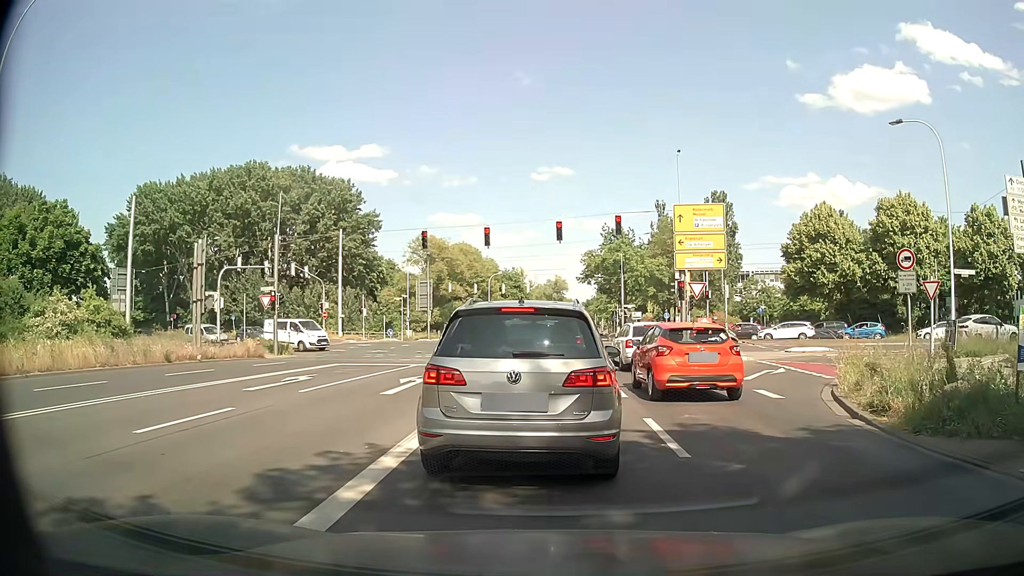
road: secondary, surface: asphalt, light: Day
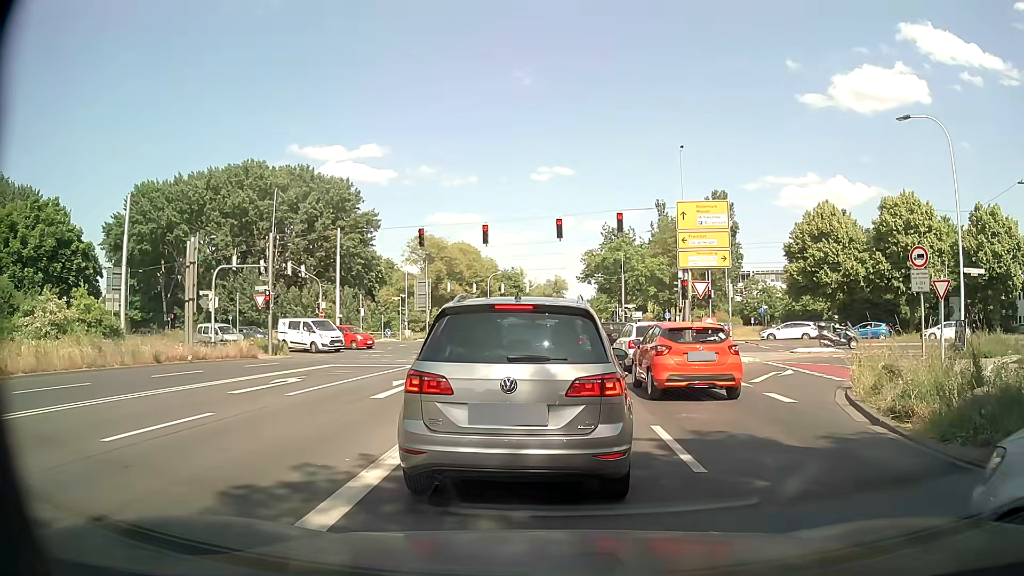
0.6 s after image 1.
(0.0, +0.7) m; 0°
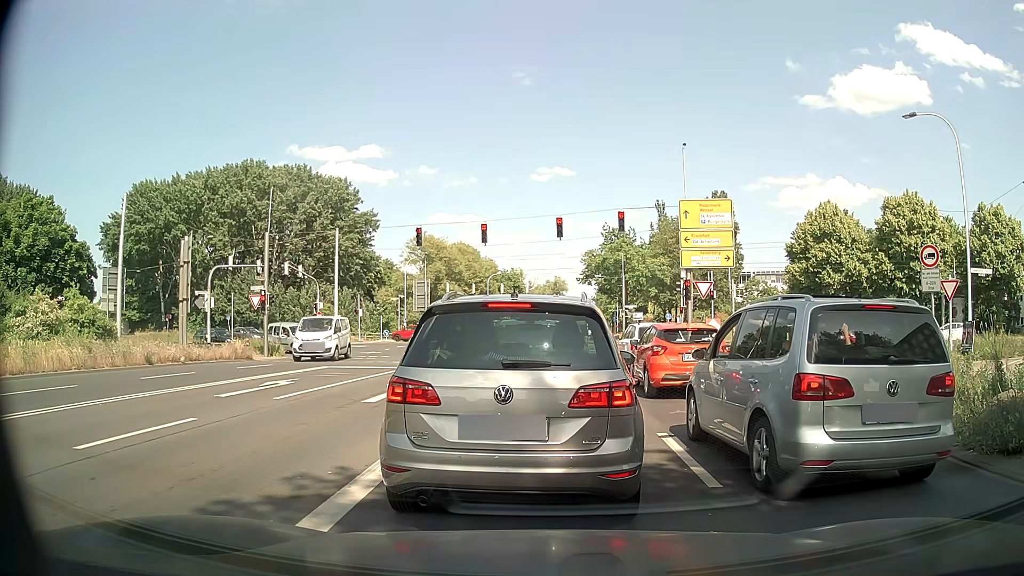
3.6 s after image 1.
(0.0, +0.6) m; 0°
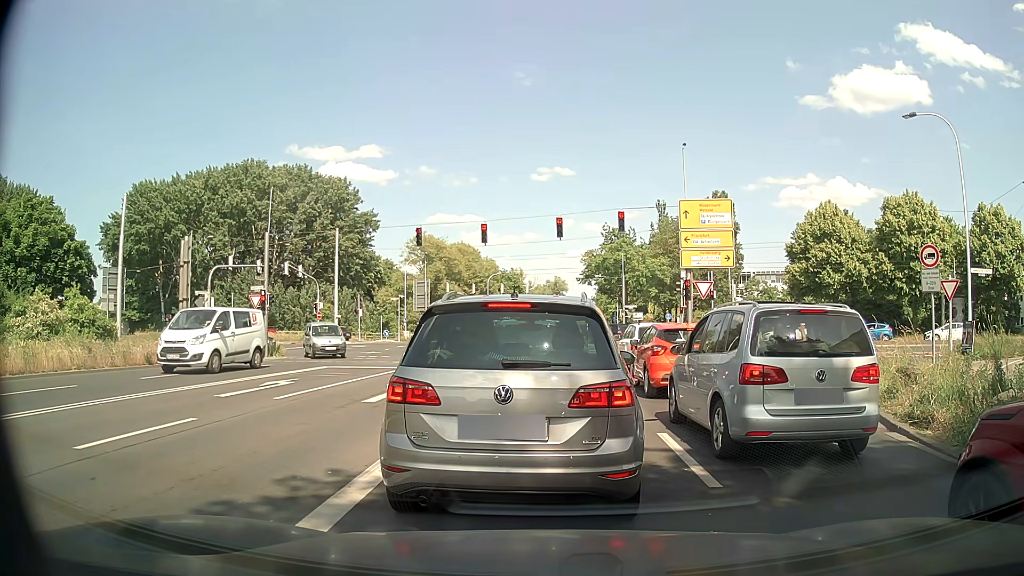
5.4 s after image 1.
(0.0, 0.0) m; 0°
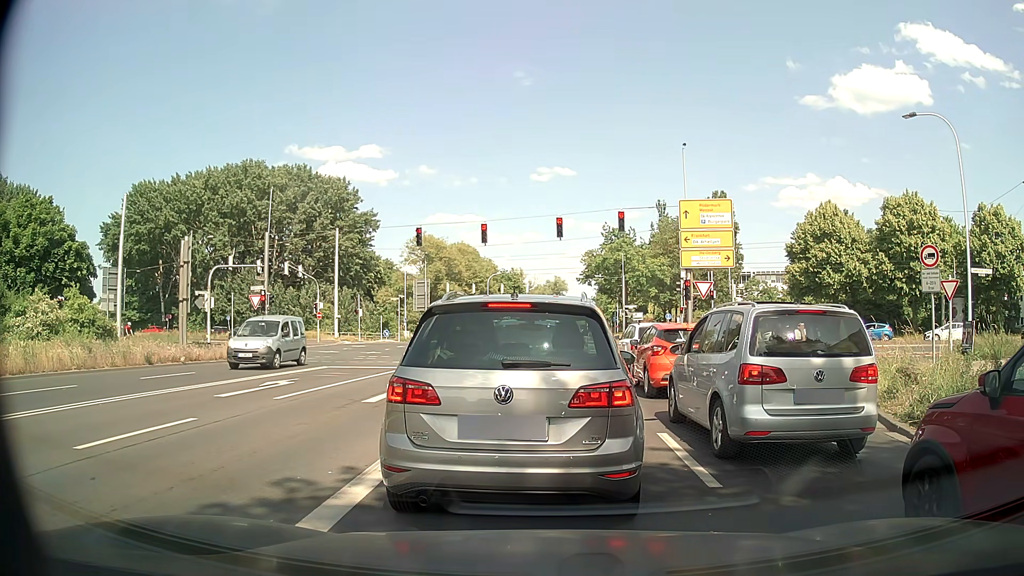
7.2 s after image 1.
(0.0, 0.0) m; 0°
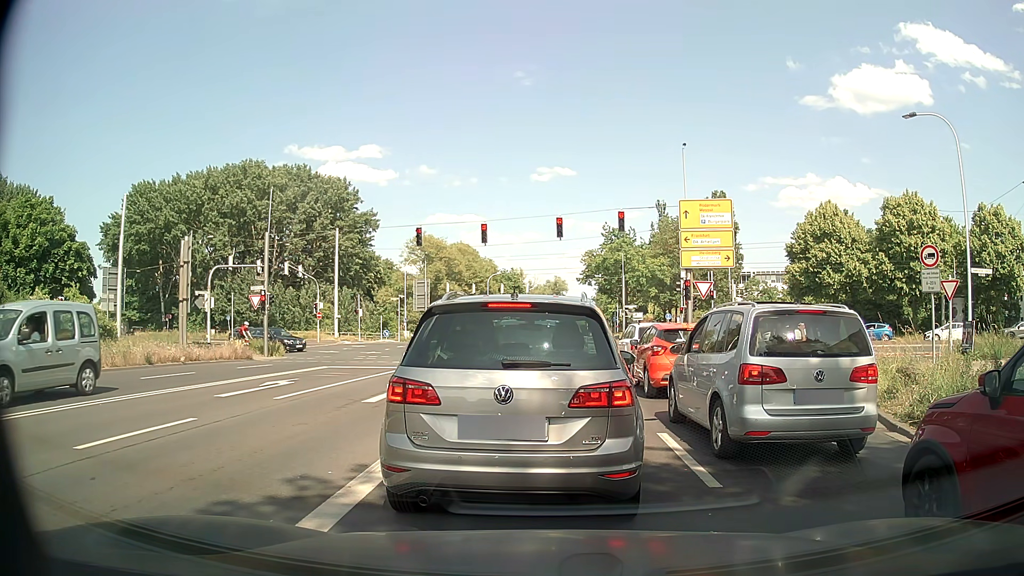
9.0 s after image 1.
(0.0, 0.0) m; 0°
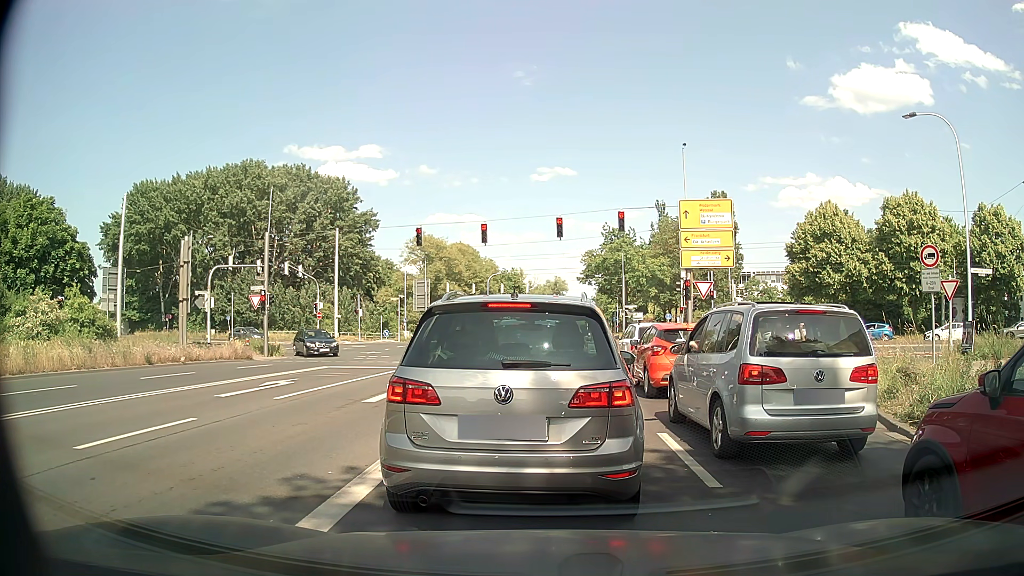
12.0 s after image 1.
(0.0, 0.0) m; 0°
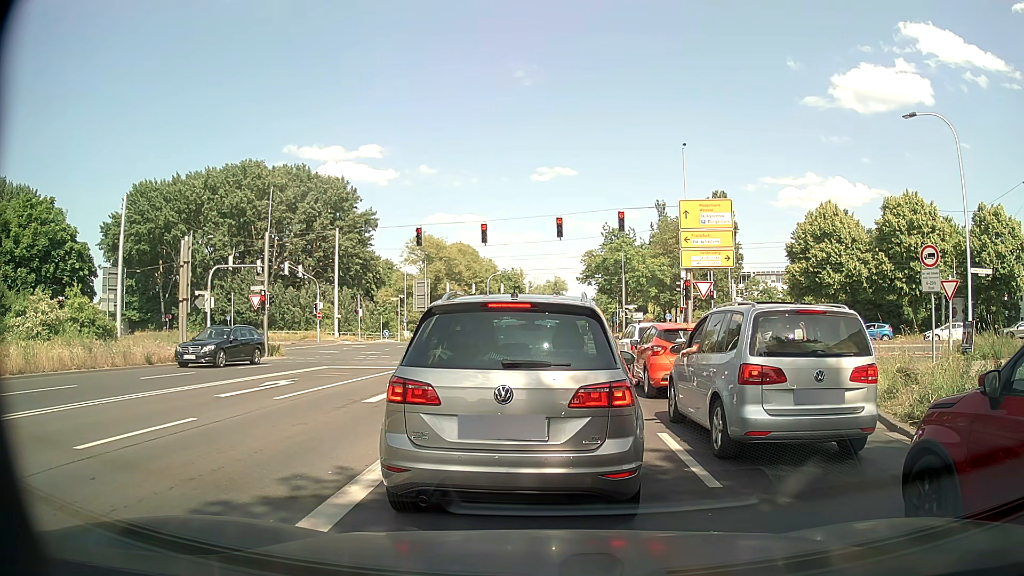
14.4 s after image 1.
(0.0, 0.0) m; 0°
